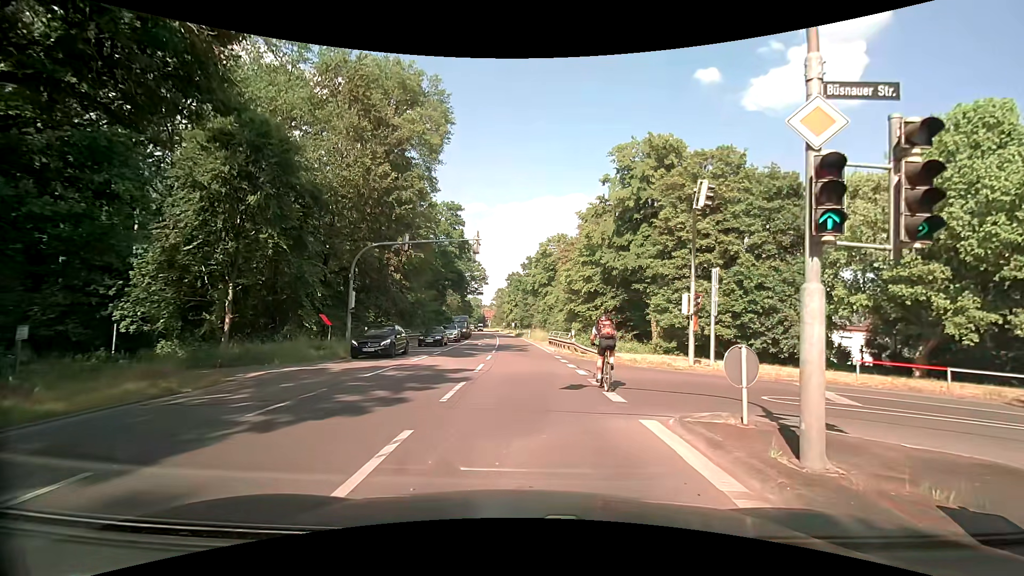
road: secondary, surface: asphalt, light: Day
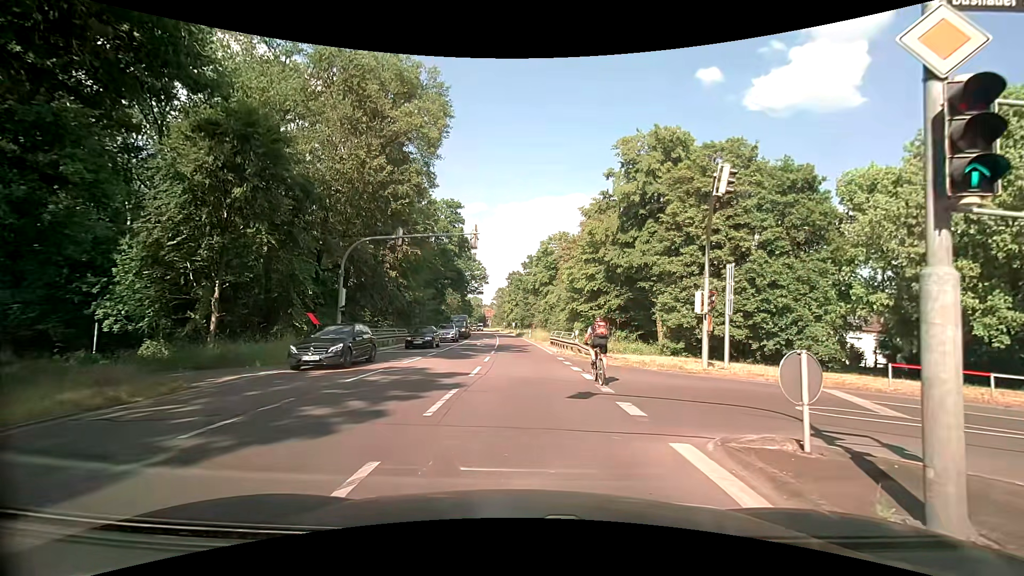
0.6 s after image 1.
(0.0, +1.5) m; -2°
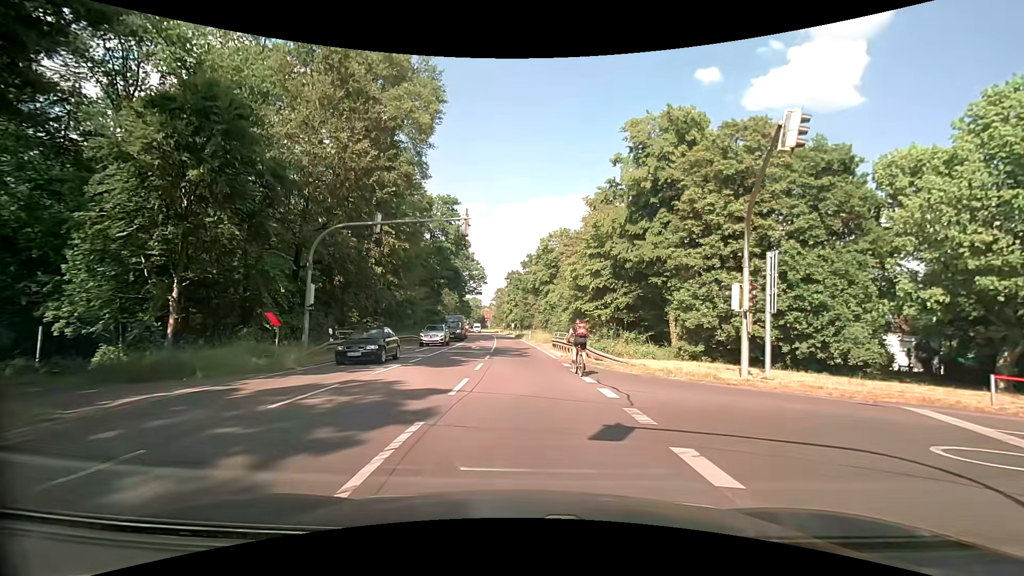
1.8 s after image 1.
(+0.1, +3.7) m; +2°
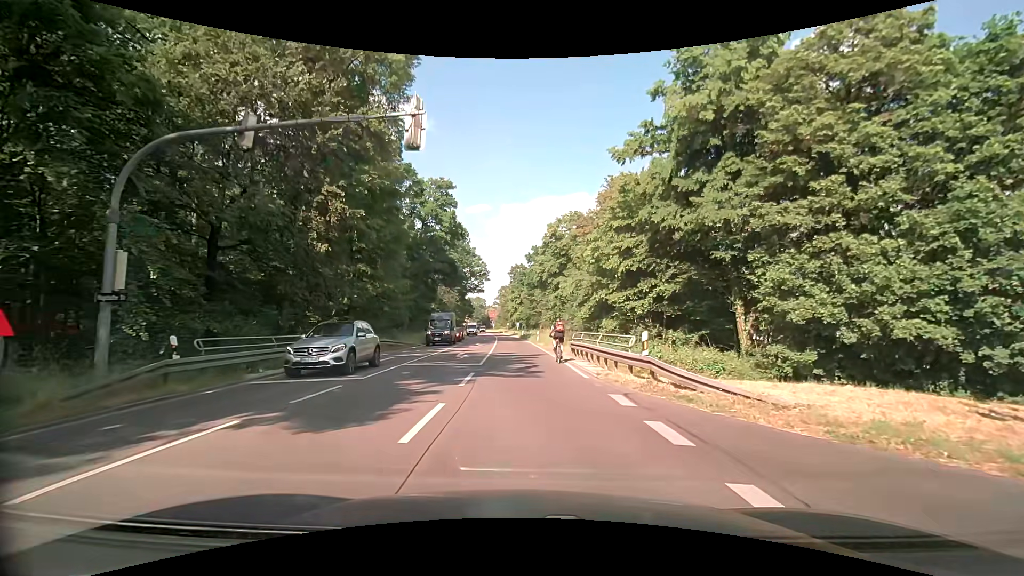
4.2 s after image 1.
(-0.3, +10.6) m; -1°
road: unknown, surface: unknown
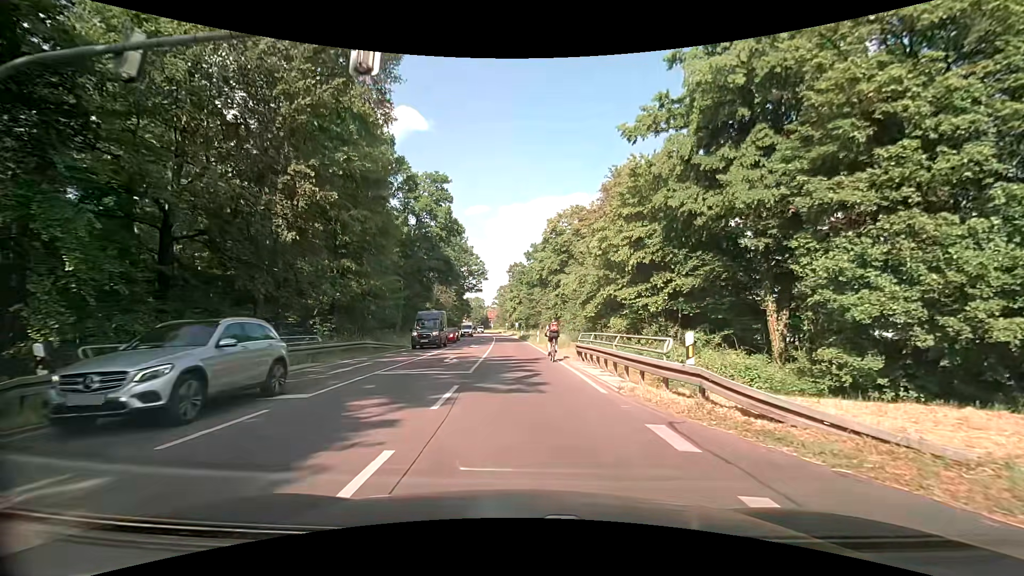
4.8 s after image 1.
(-0.1, +3.4) m; -2°
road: secondary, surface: asphalt
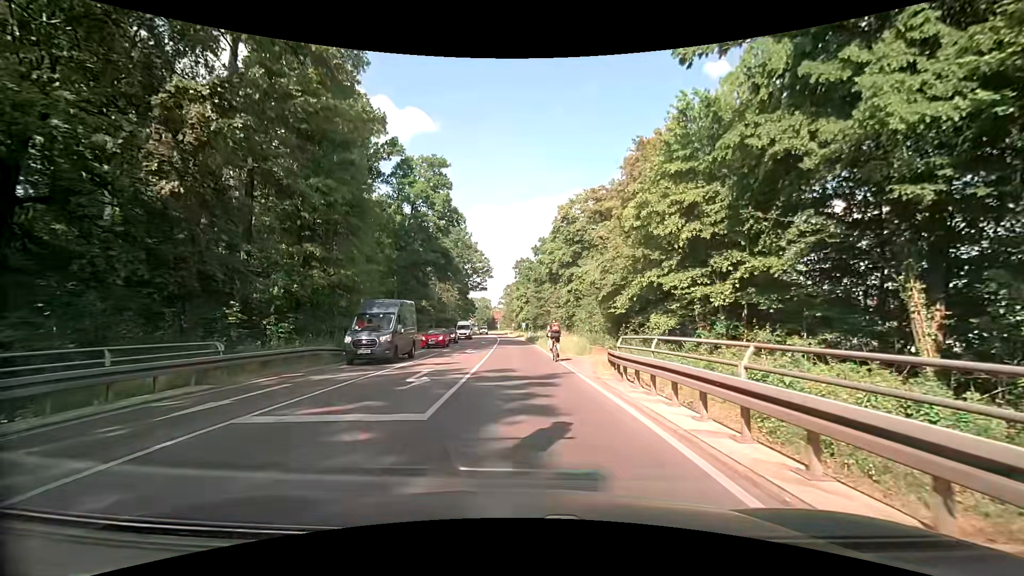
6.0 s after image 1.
(0.0, +7.8) m; 0°
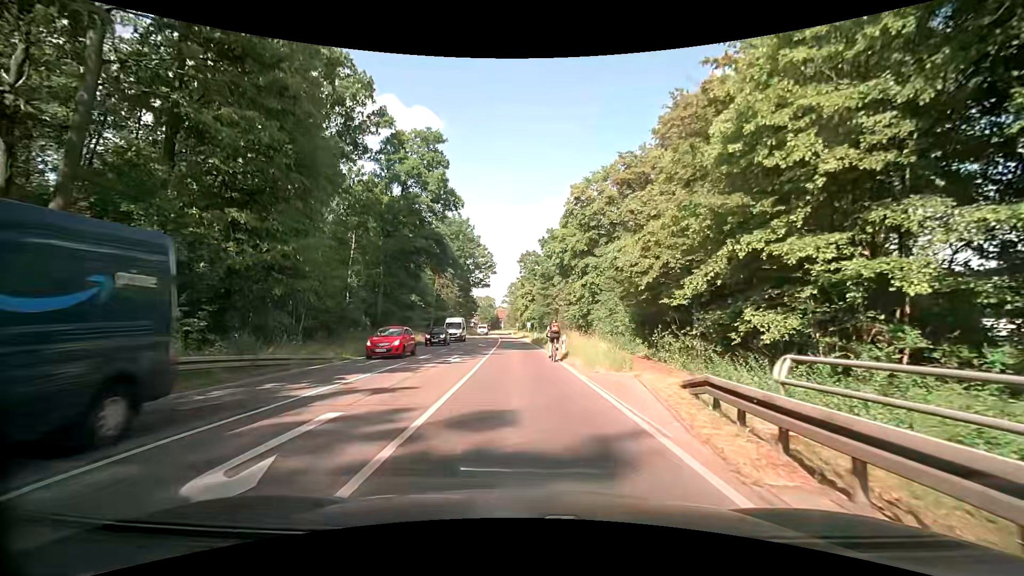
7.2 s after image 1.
(-0.1, +8.7) m; -1°
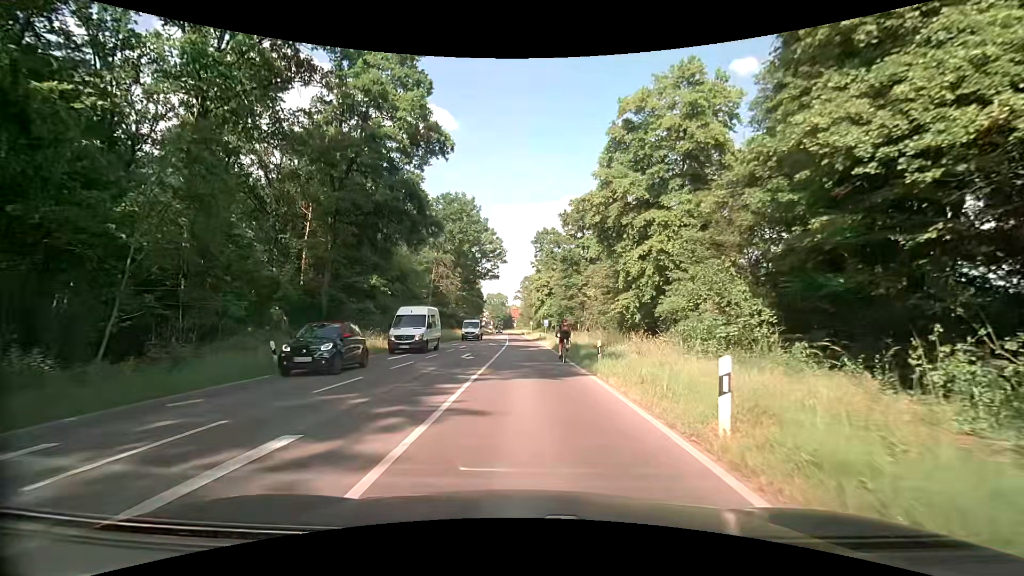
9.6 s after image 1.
(-0.2, +18.8) m; 0°
(0, +10) (0, +20) (-1, +30) (-1, +40) (-1, +50) (-2, +60) (-3, +70) (-3, +80) (-4, +90) (-4, +100) m
